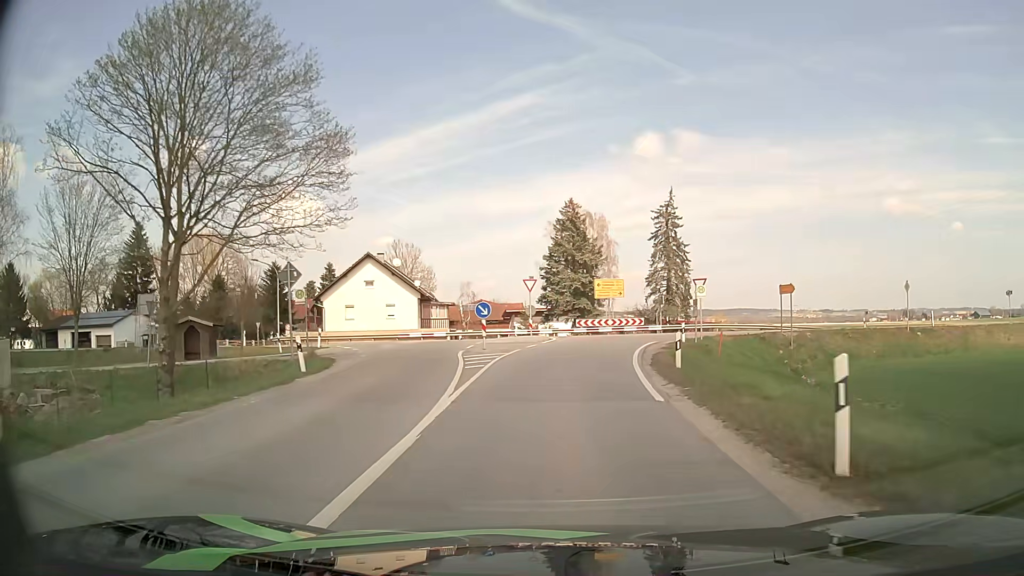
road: secondary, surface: asphalt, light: Day
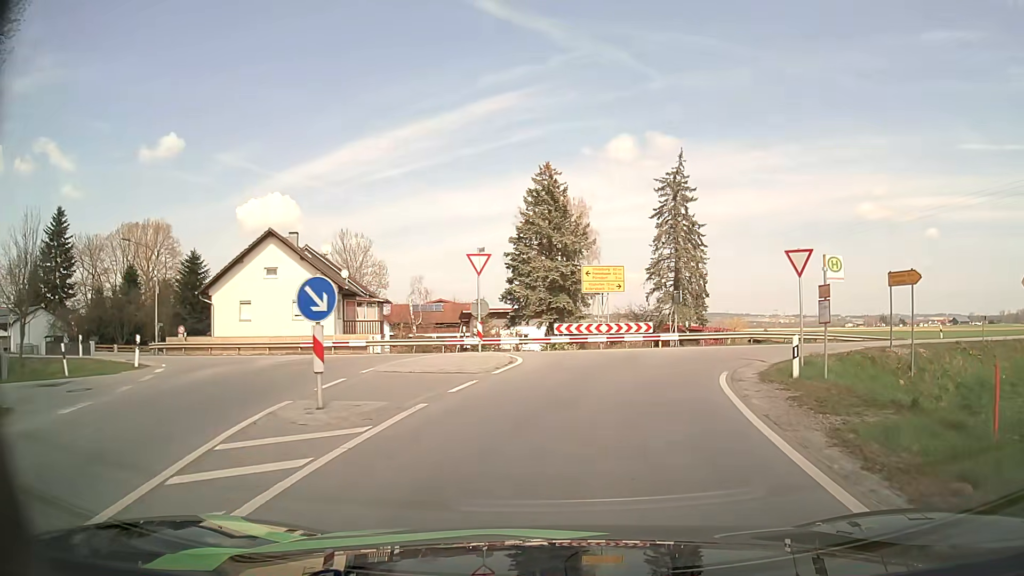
(+0.1, +15.8) m; +2°
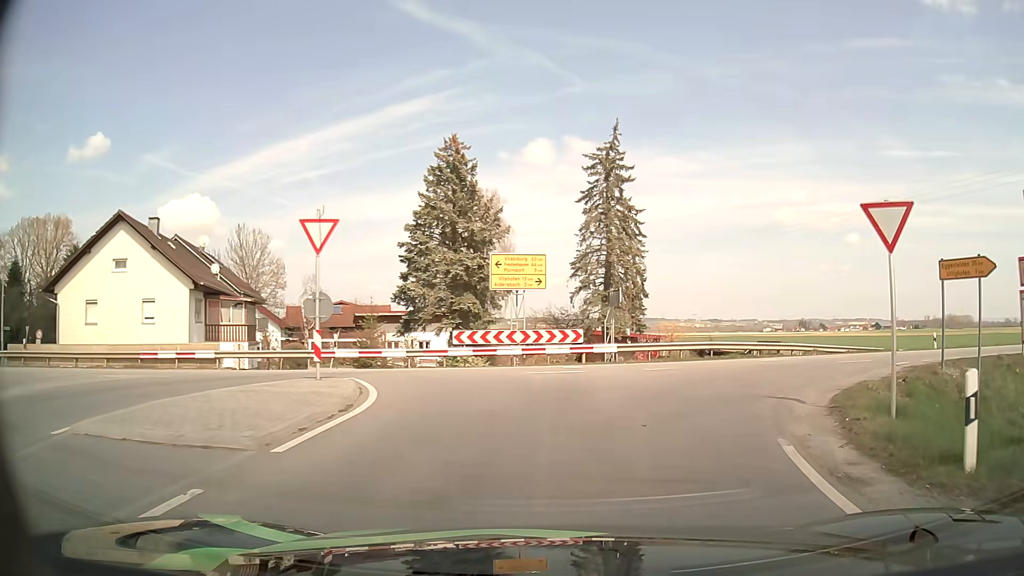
(+0.4, +8.3) m; +7°
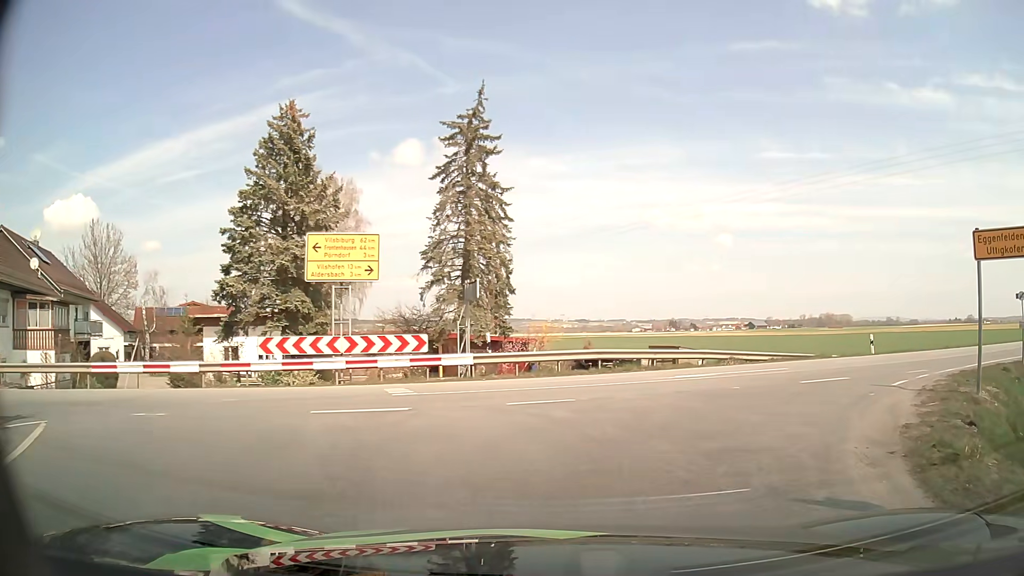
(+0.6, +6.5) m; +11°
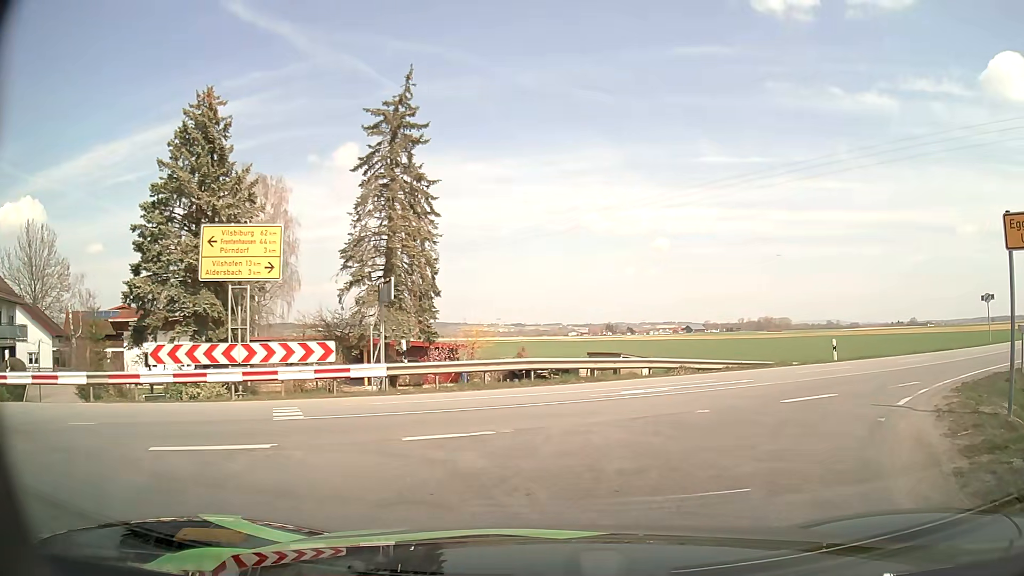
(+0.1, +2.6) m; +6°
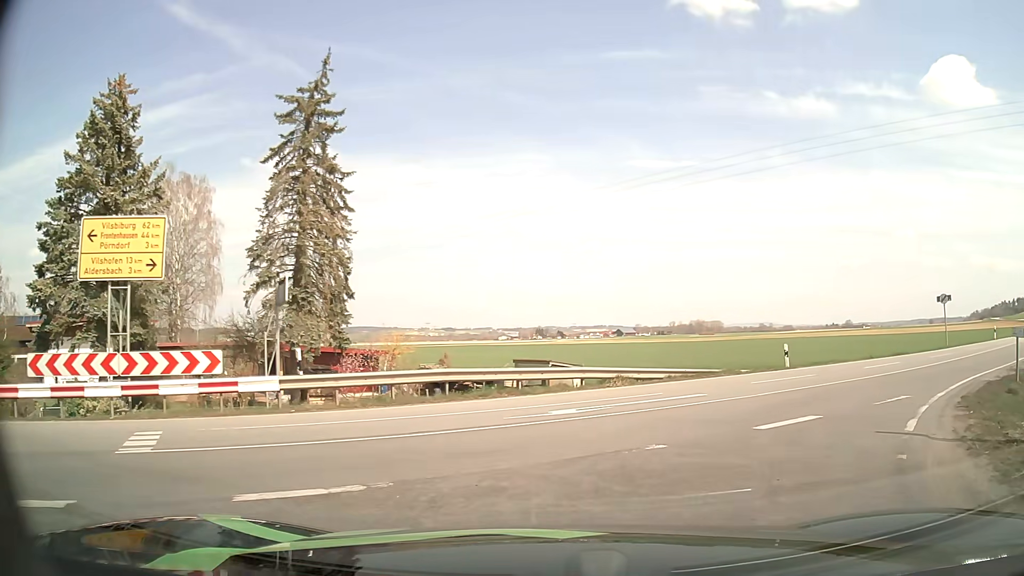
(+0.1, +2.4) m; +7°
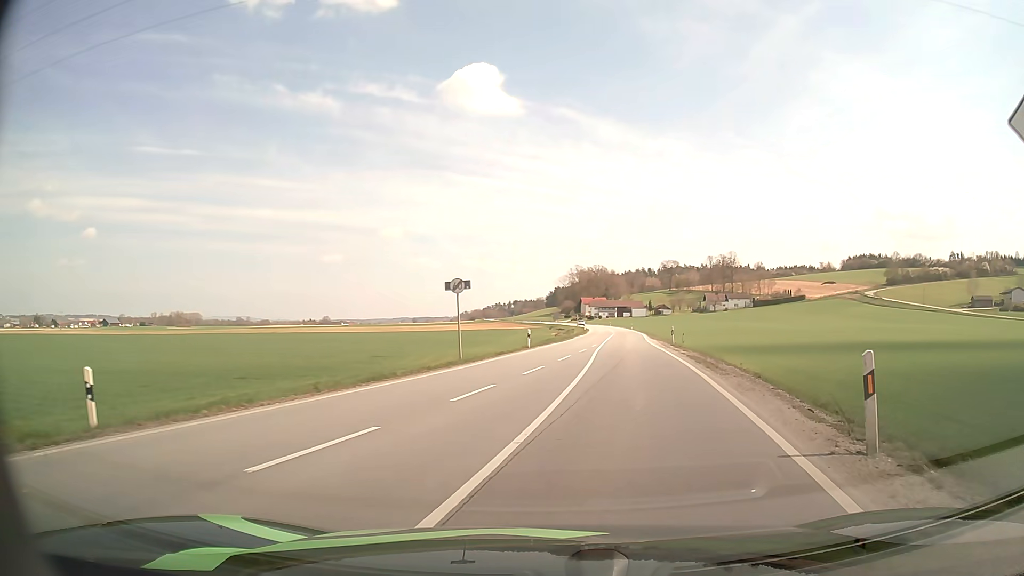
(+6.6, +14.7) m; +44°
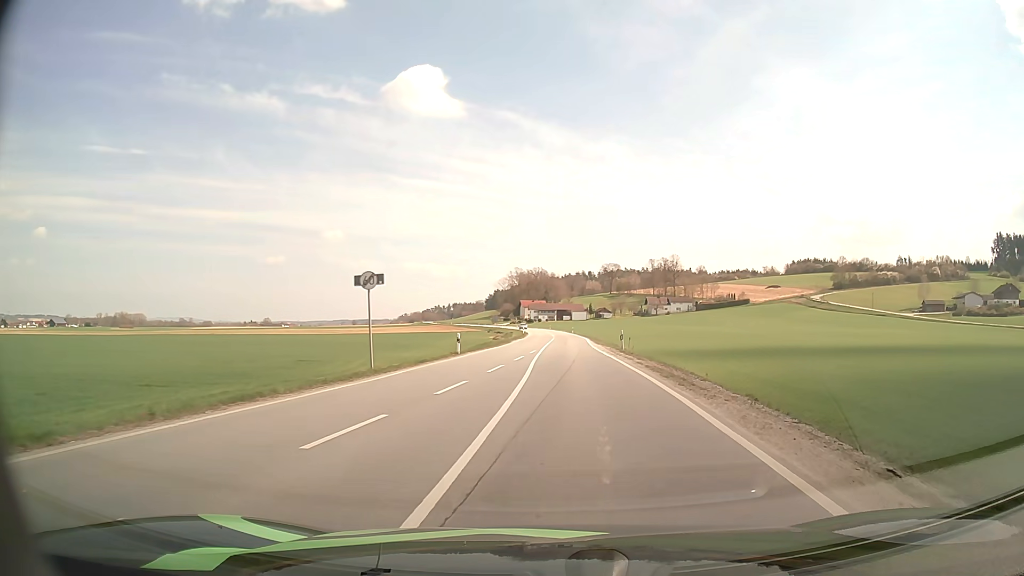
(+0.2, +4.7) m; +5°
(0, +10) (+1, +20) (+1, +30) (+2, +40) (+2, +50) (+2, +60) (+3, +70) (+3, +80) (+3, +90) (+3, +100) m
